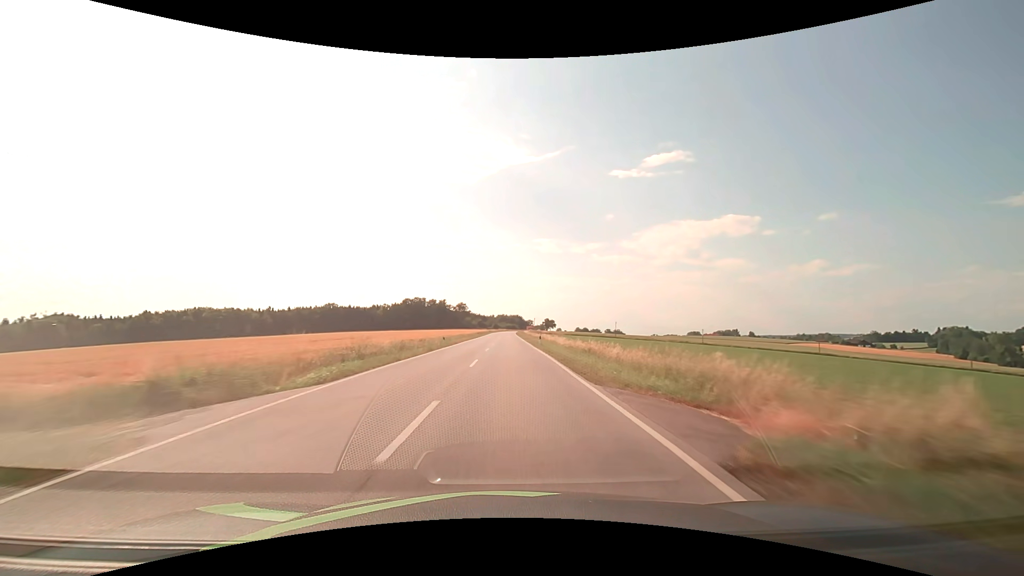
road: secondary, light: Day
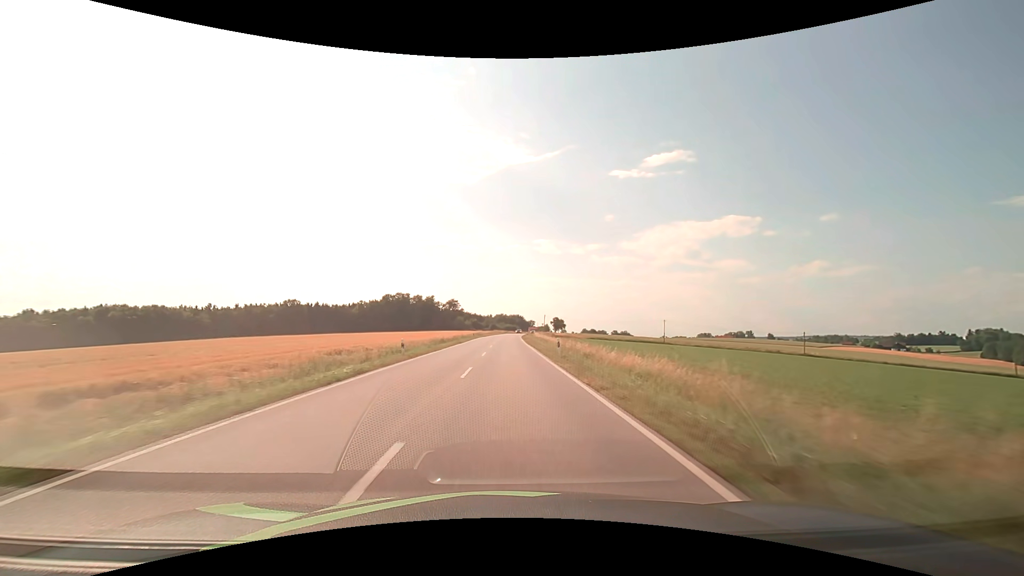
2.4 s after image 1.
(0.0, +63.3) m; 0°
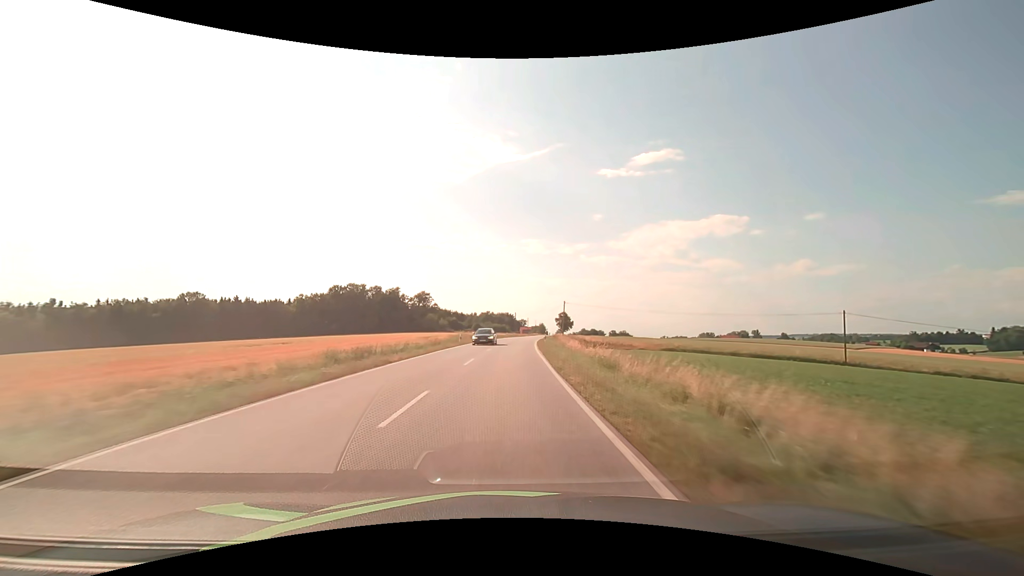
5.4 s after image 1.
(+0.8, +78.9) m; +1°
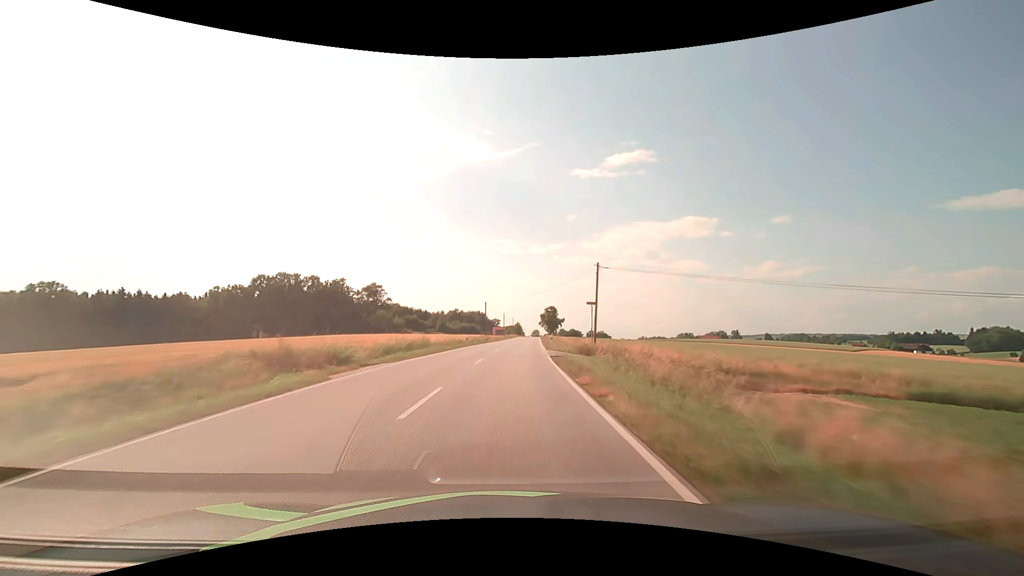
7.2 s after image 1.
(+1.2, +47.4) m; +3°
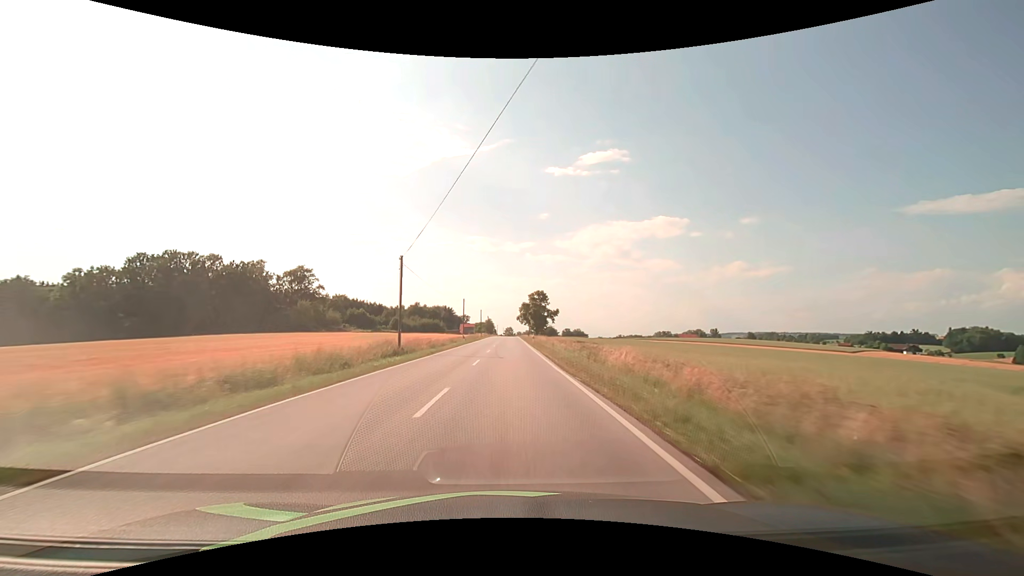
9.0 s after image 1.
(+1.5, +47.4) m; +3°
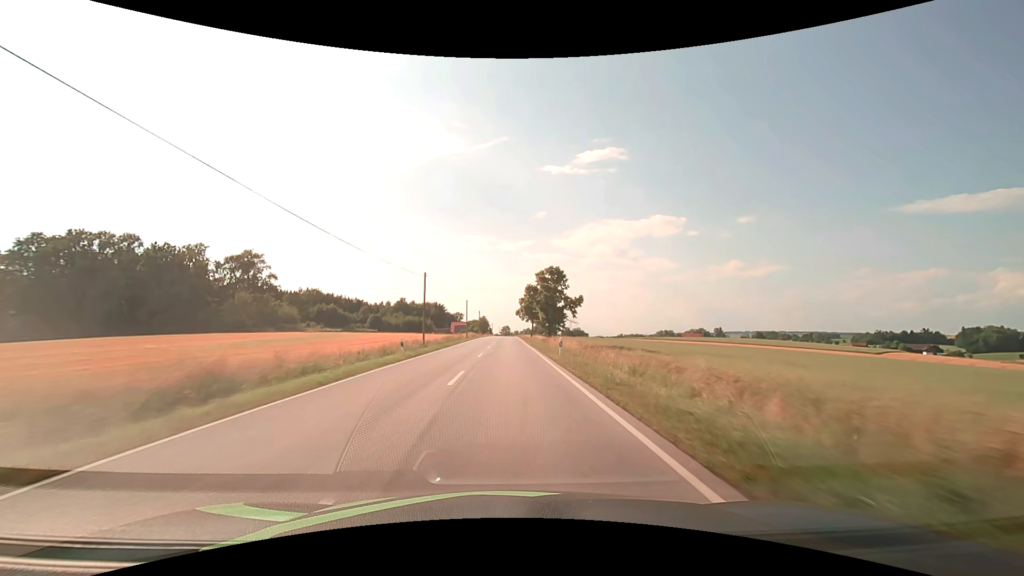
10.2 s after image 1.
(+0.2, +31.7) m; +1°
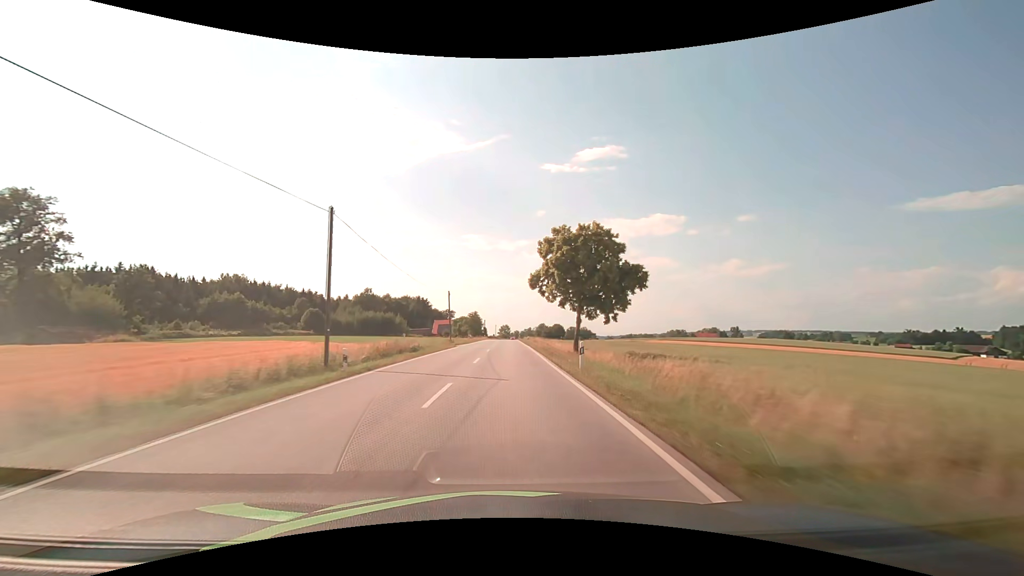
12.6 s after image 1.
(0.0, +63.5) m; 0°
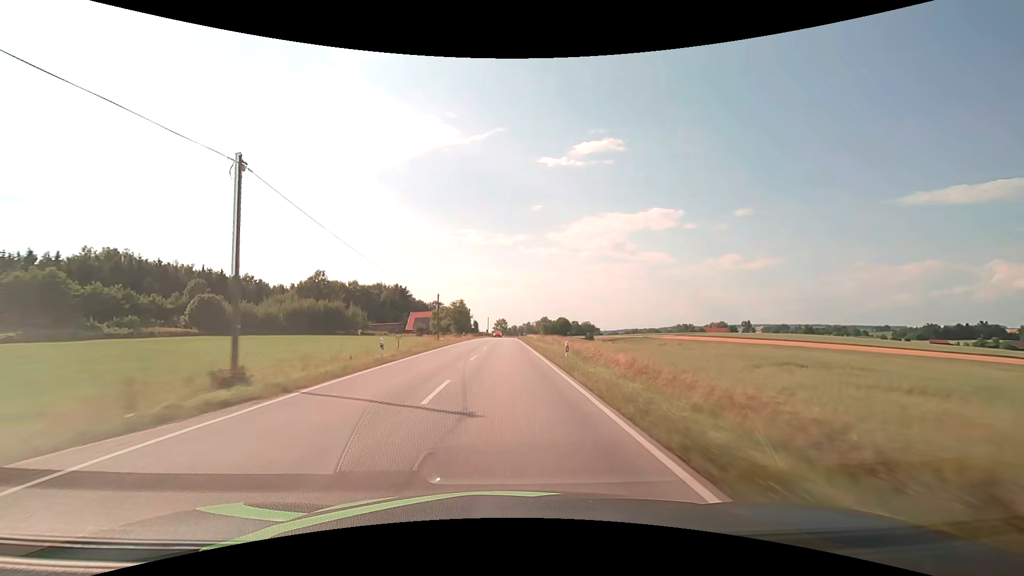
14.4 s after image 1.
(-0.2, +47.6) m; 0°
(0, +10) (0, +20) (0, +30) (0, +40) (0, +50) (0, +60) (0, +70) (0, +80) (0, +90) (0, +100) m
